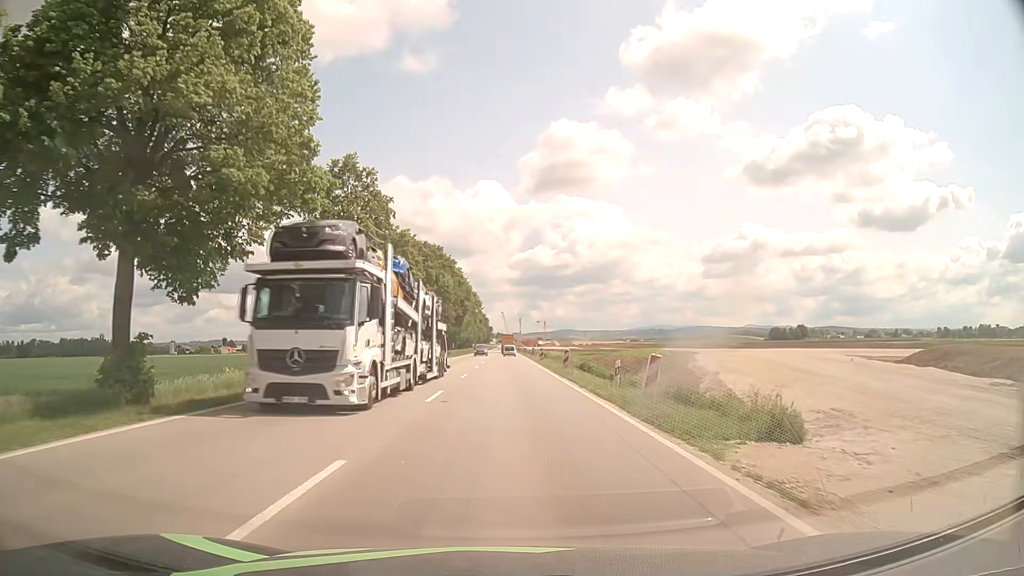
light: Day
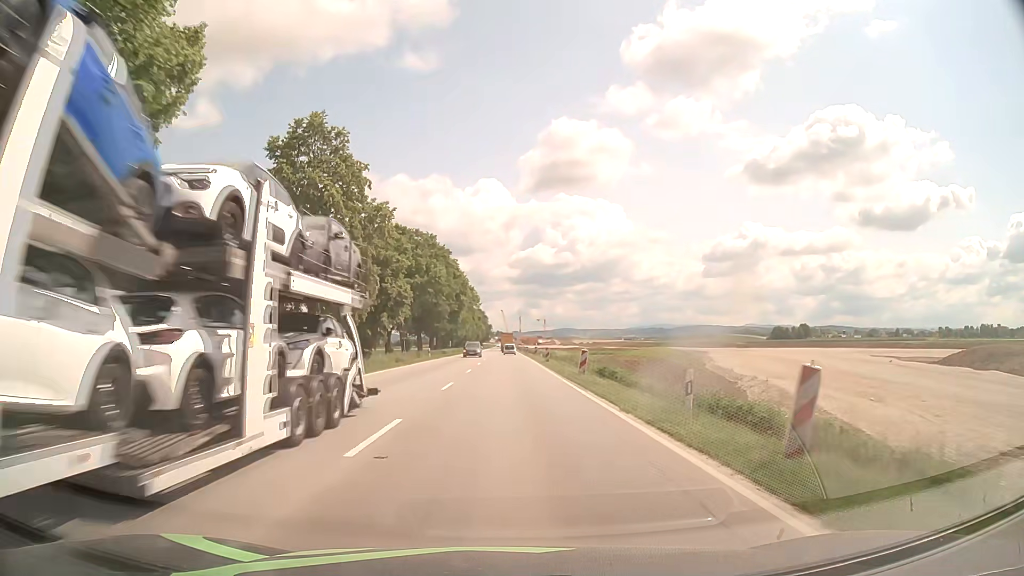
(0.0, +7.9) m; 0°
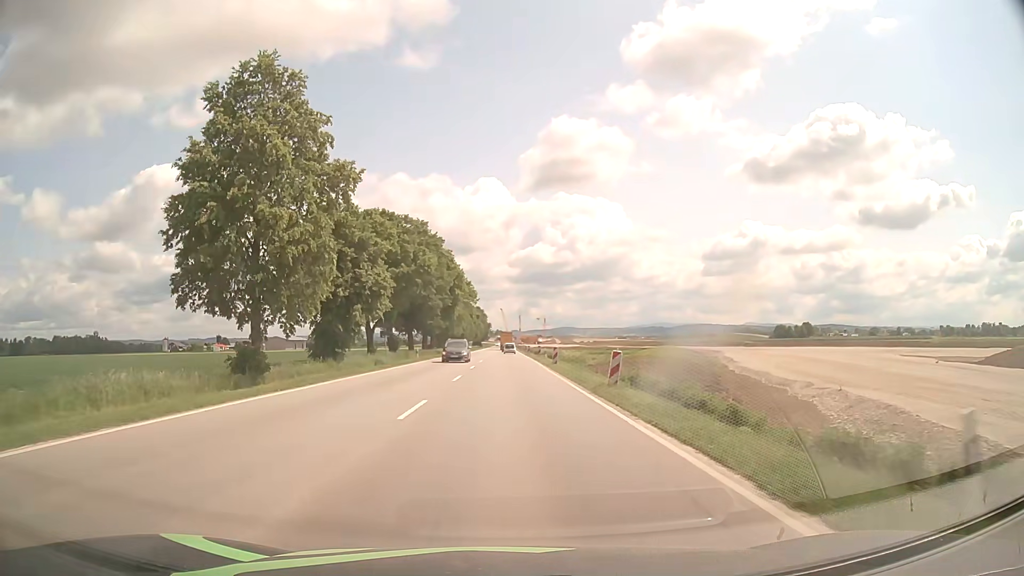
(0.0, +7.9) m; 0°
